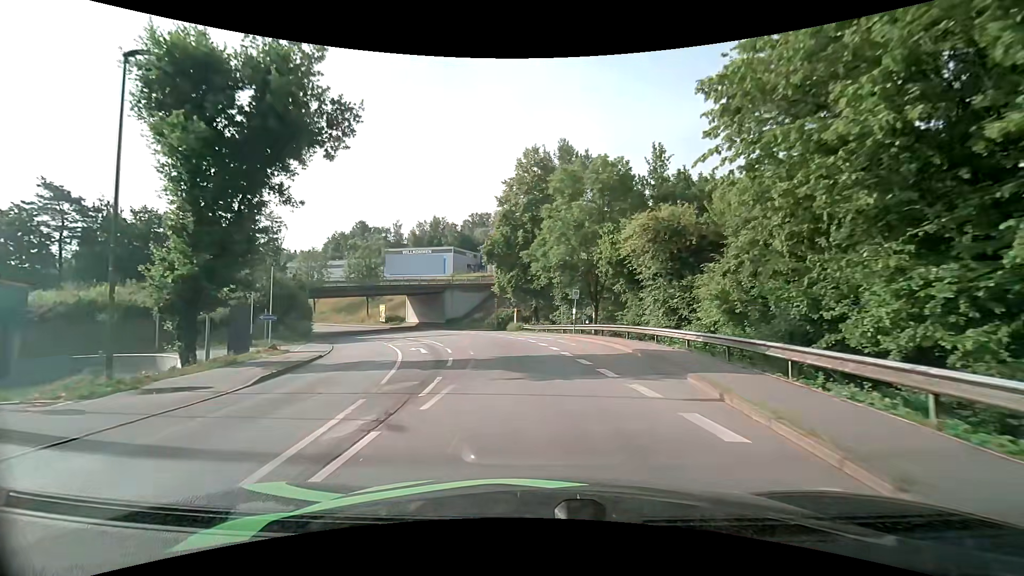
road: tertiary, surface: asphalt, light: Day
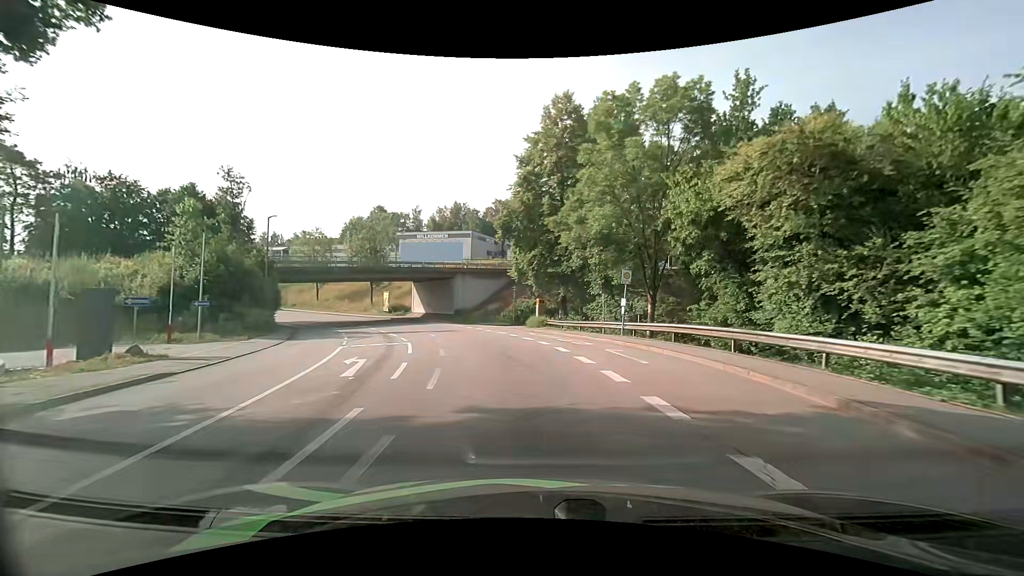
(-0.2, +11.2) m; -2°
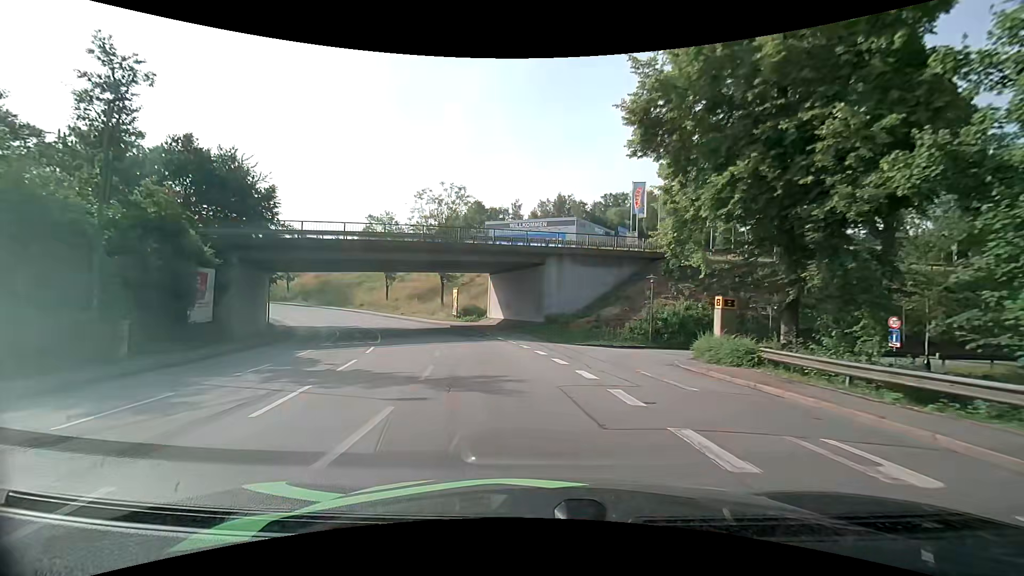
(-2.2, +22.2) m; -12°
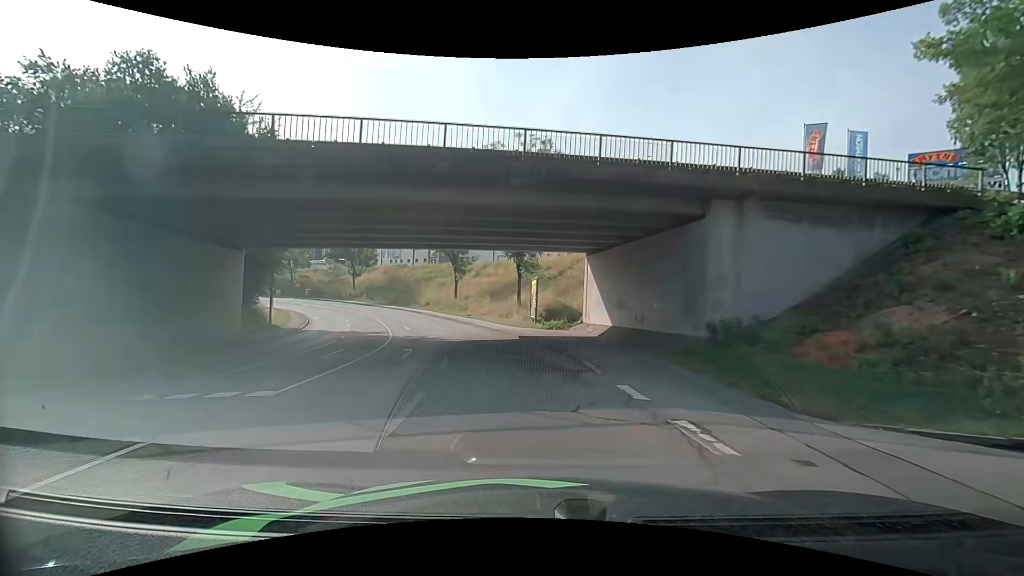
(-1.5, +17.4) m; -10°
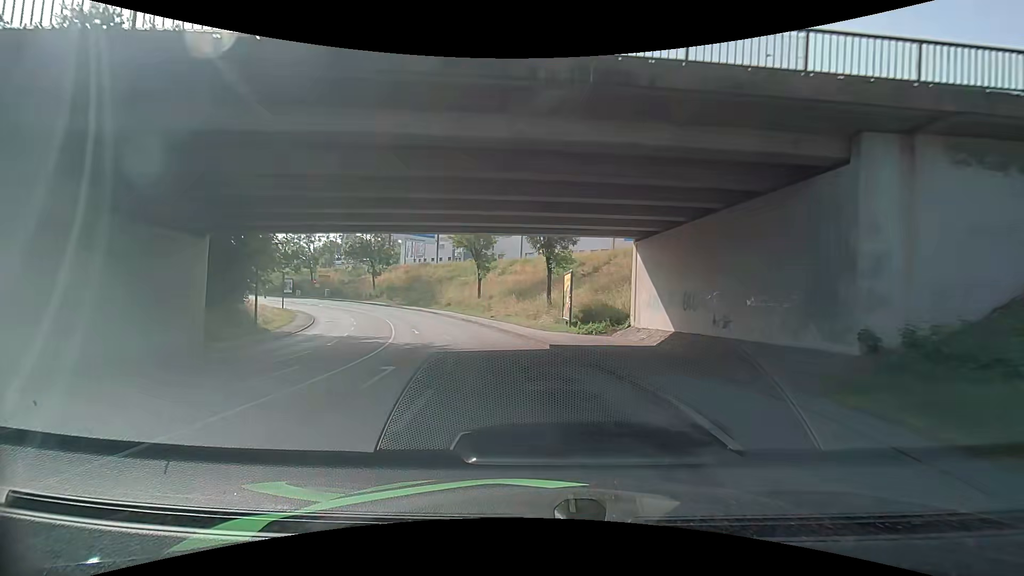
(-0.2, +6.0) m; -3°
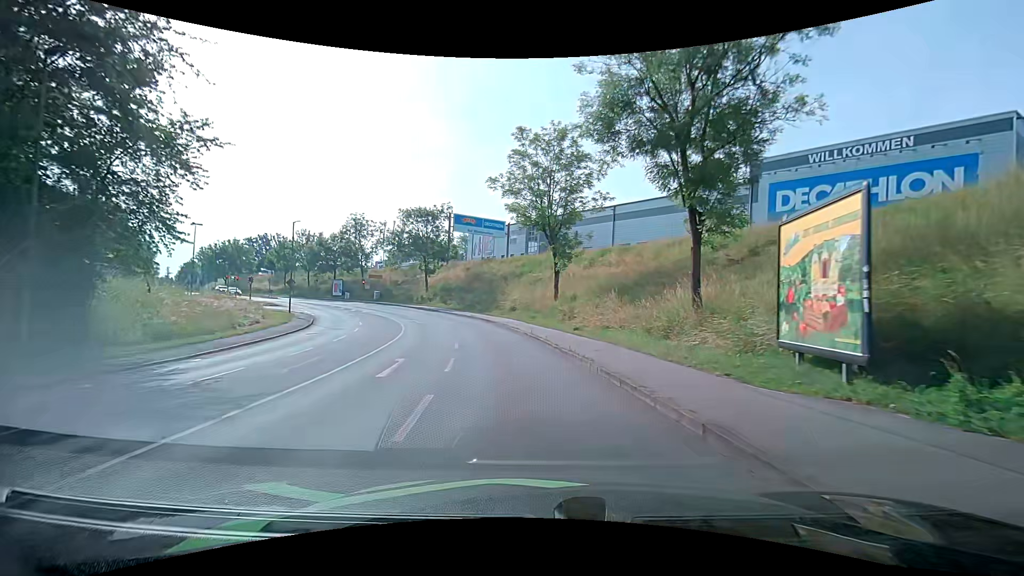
(-1.9, +18.6) m; -12°
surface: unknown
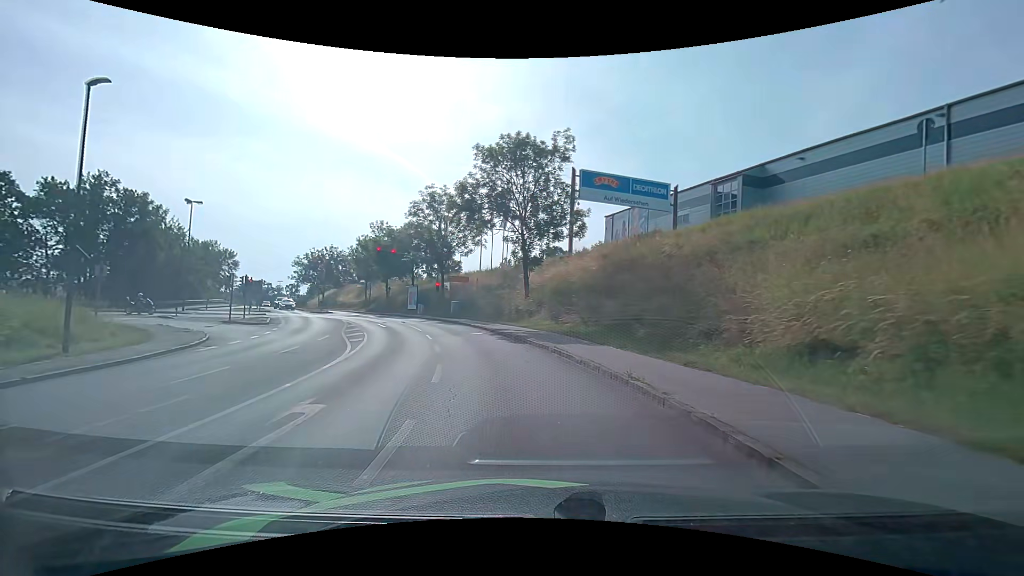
(-2.9, +32.4) m; -13°
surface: asphalt
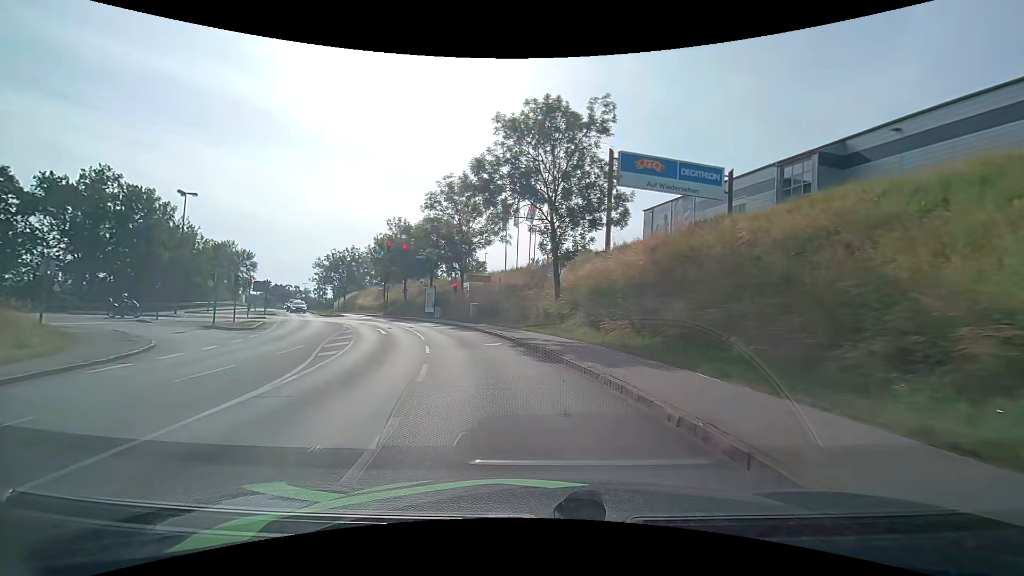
(-0.2, +5.9) m; -3°
(-1, +10) (-2, +20) (-5, +29) (-9, +39) (-14, +47) (-19, +56) (-24, +65) (-29, +73) (-35, +82) (-40, +90) m
